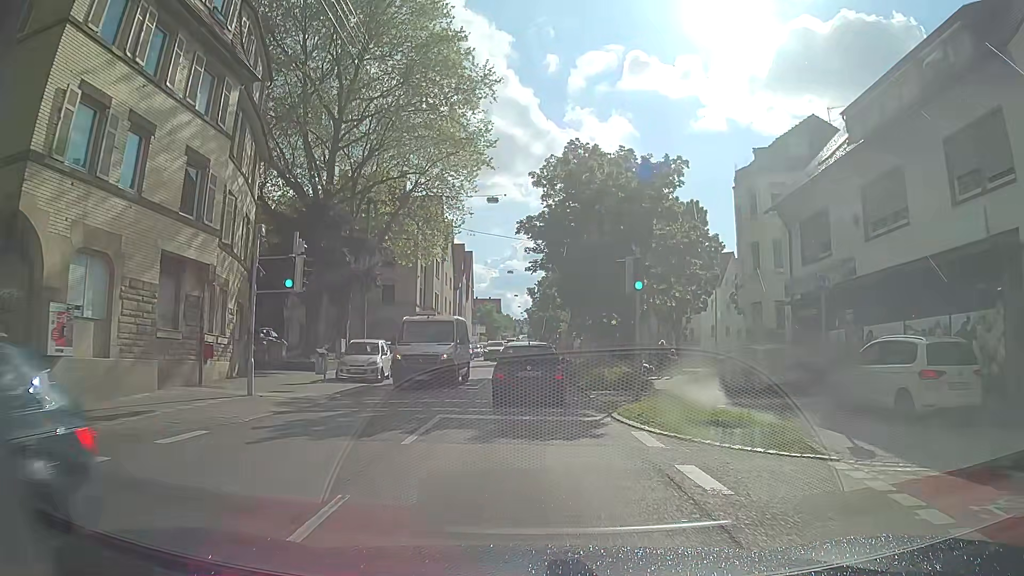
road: secondary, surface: asphalt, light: Day
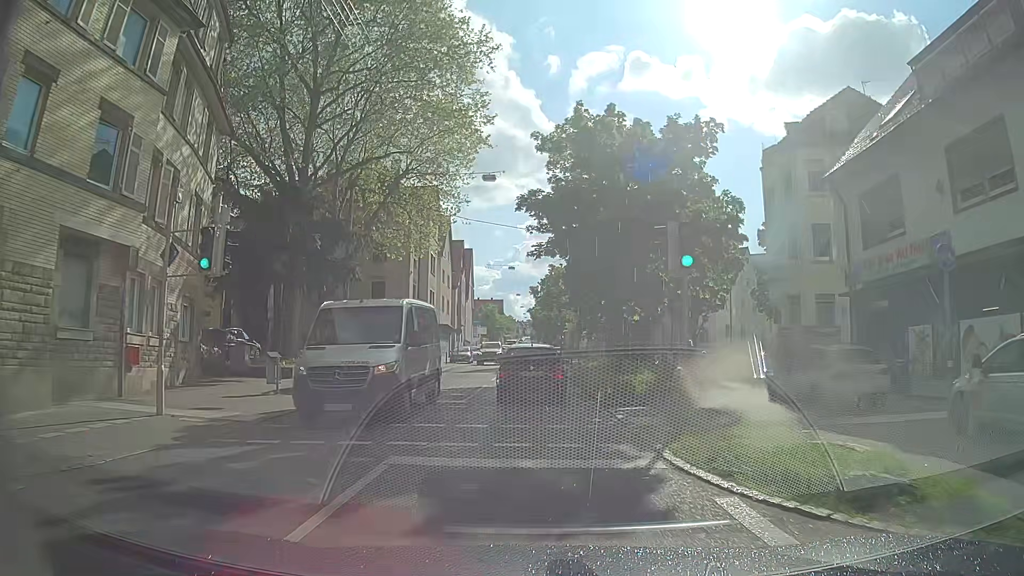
(-0.1, +4.8) m; -2°
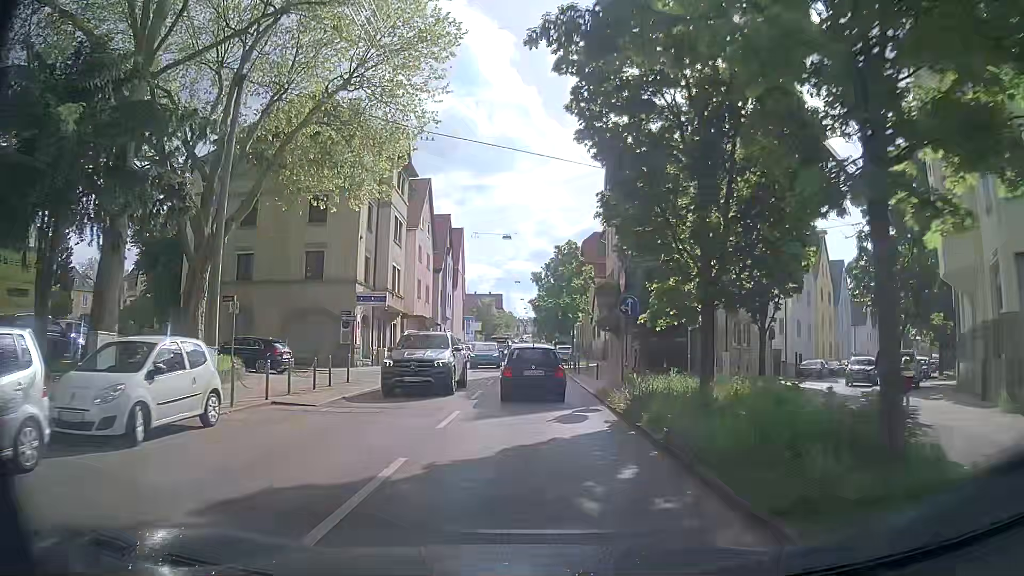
(+0.1, +16.2) m; 0°
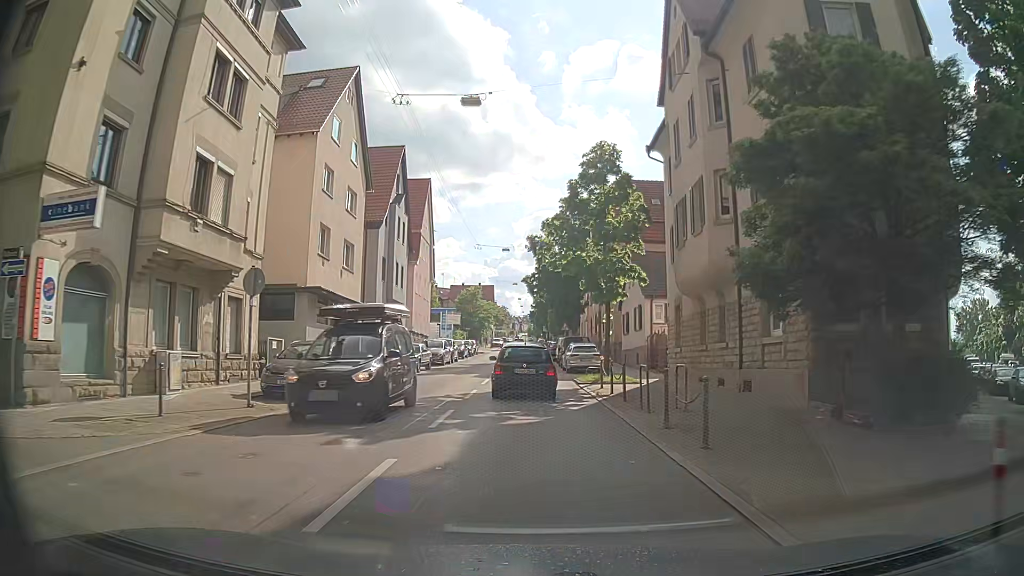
(0.0, +24.6) m; +1°
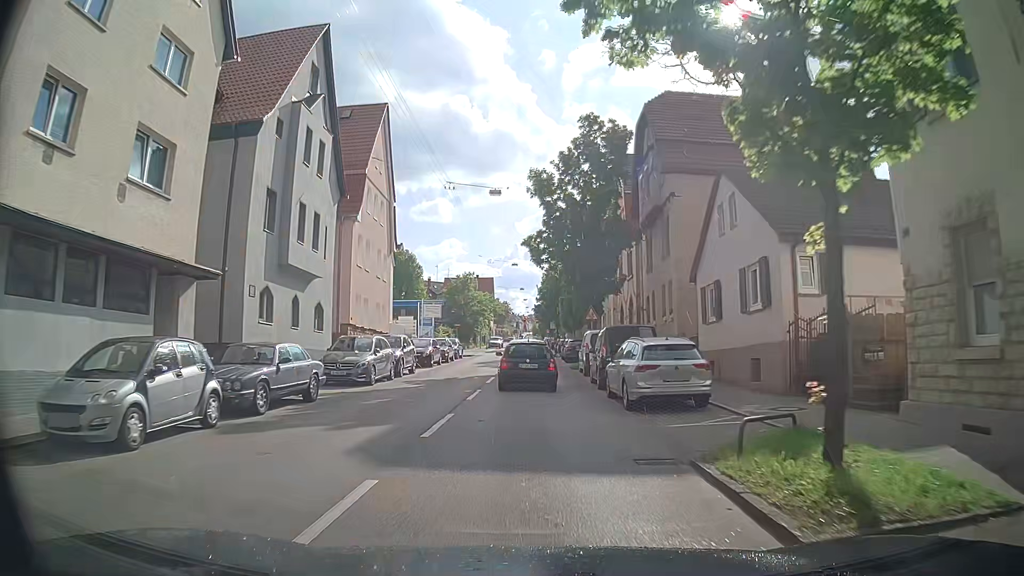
(-0.1, +19.4) m; -1°
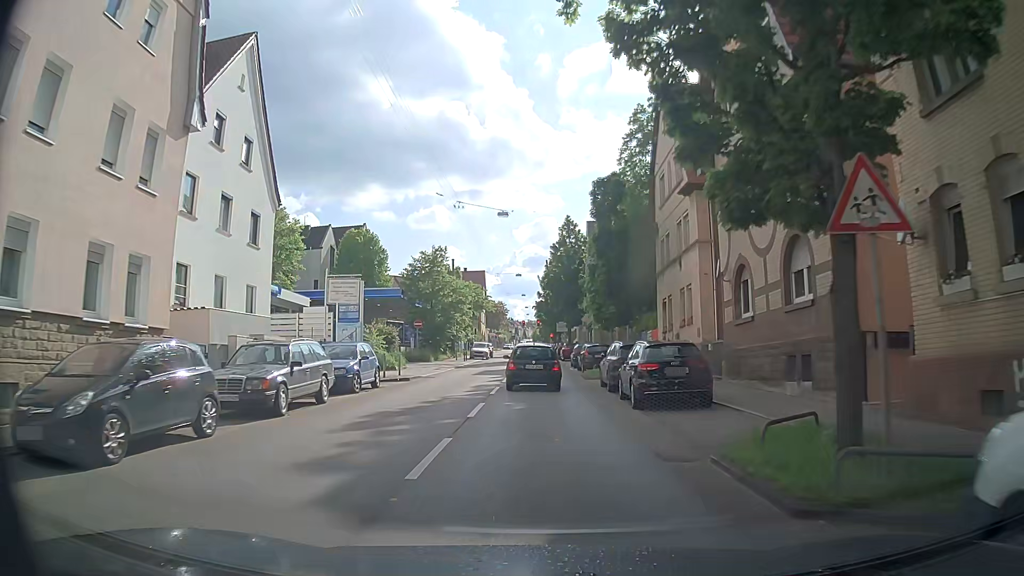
(+0.1, +26.9) m; 0°
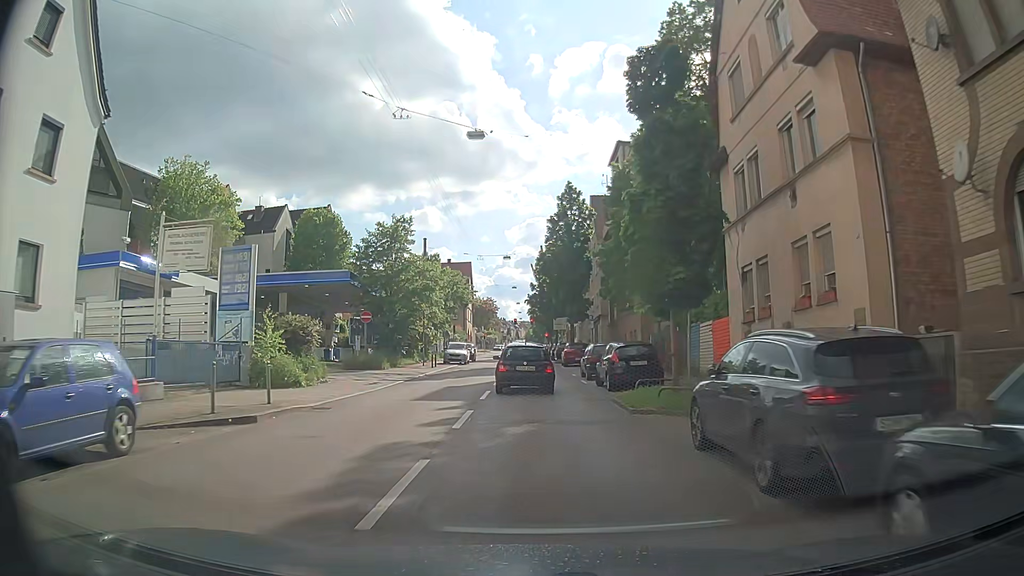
(+0.2, +13.7) m; +2°
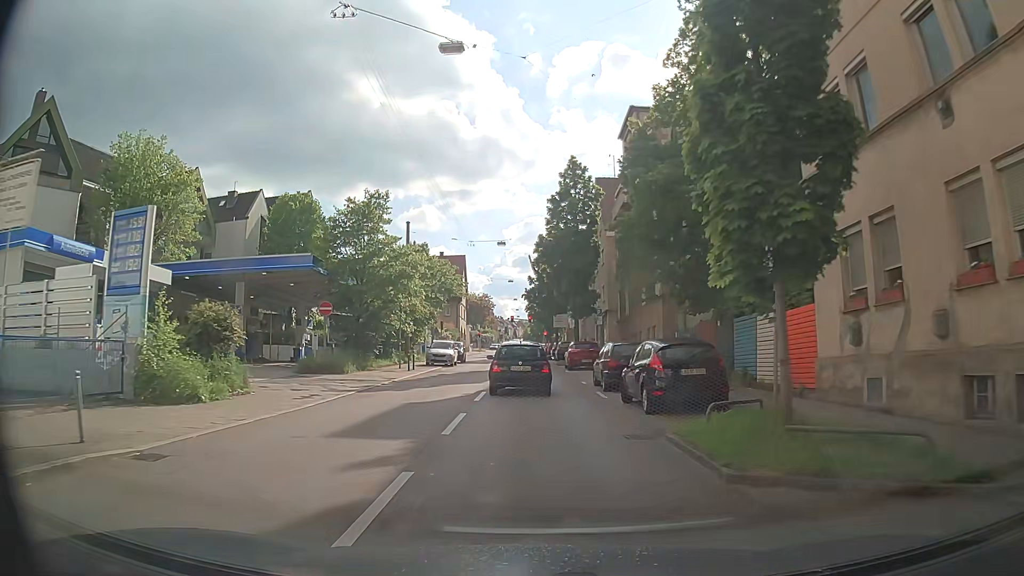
(-0.1, +6.8) m; 0°
